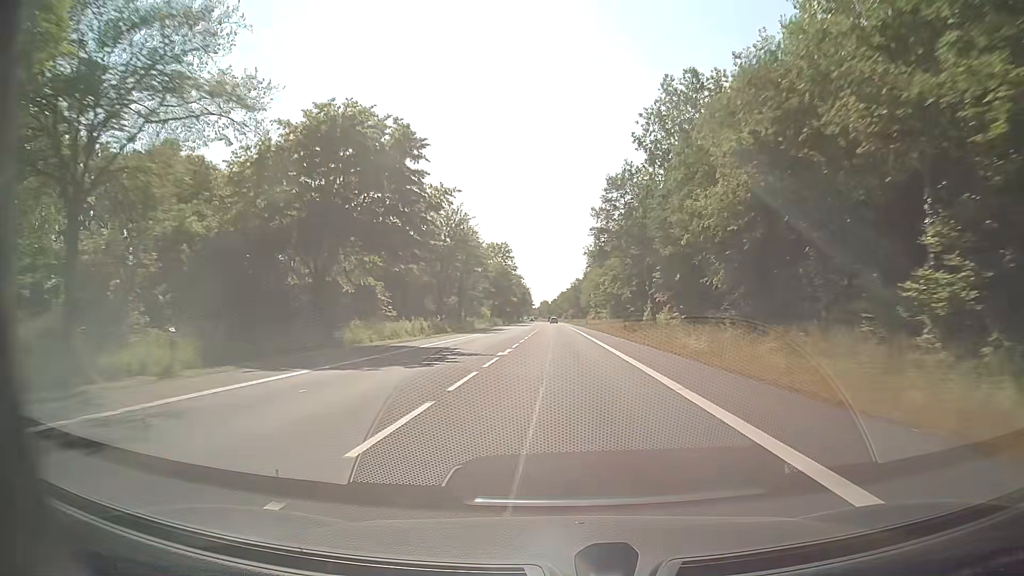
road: secondary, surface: asphalt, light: Day
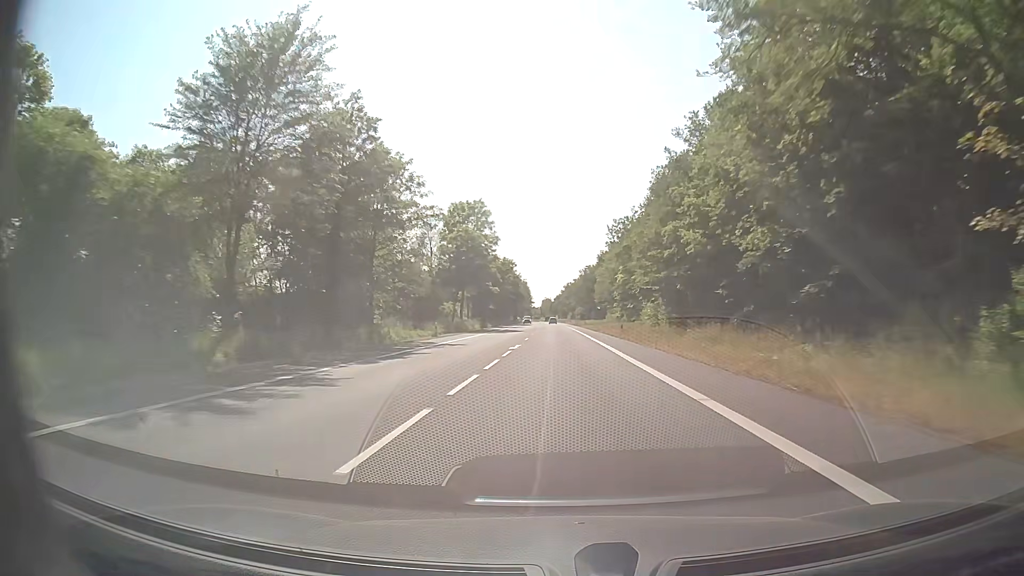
(-0.2, +47.6) m; 0°
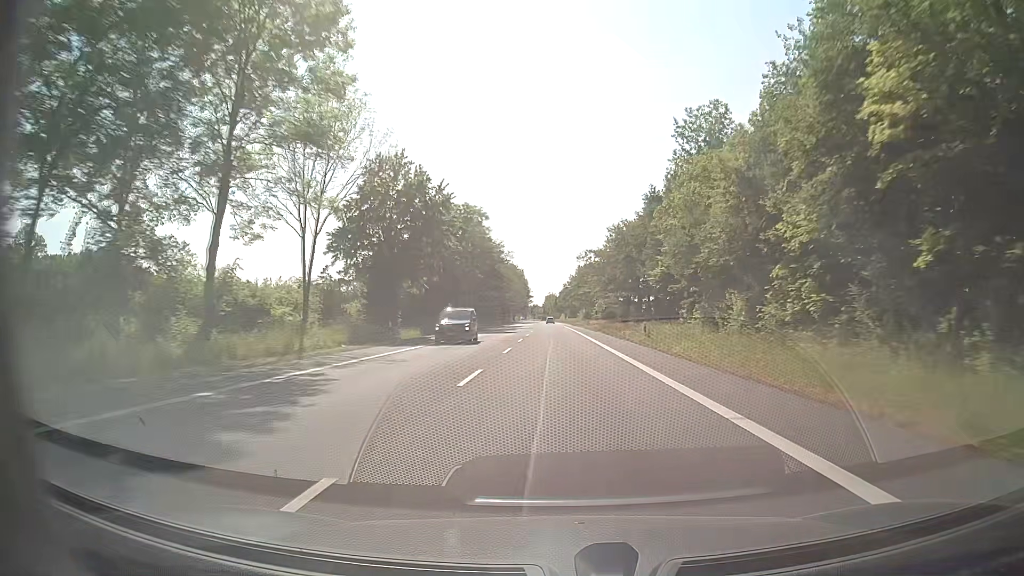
(-0.2, +63.4) m; 0°
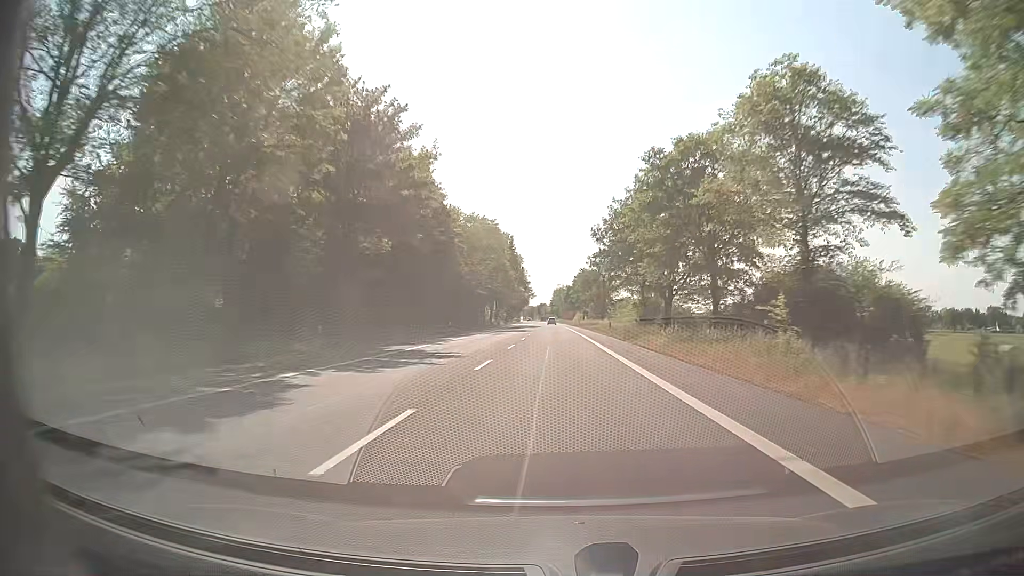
(-0.6, +79.2) m; -1°
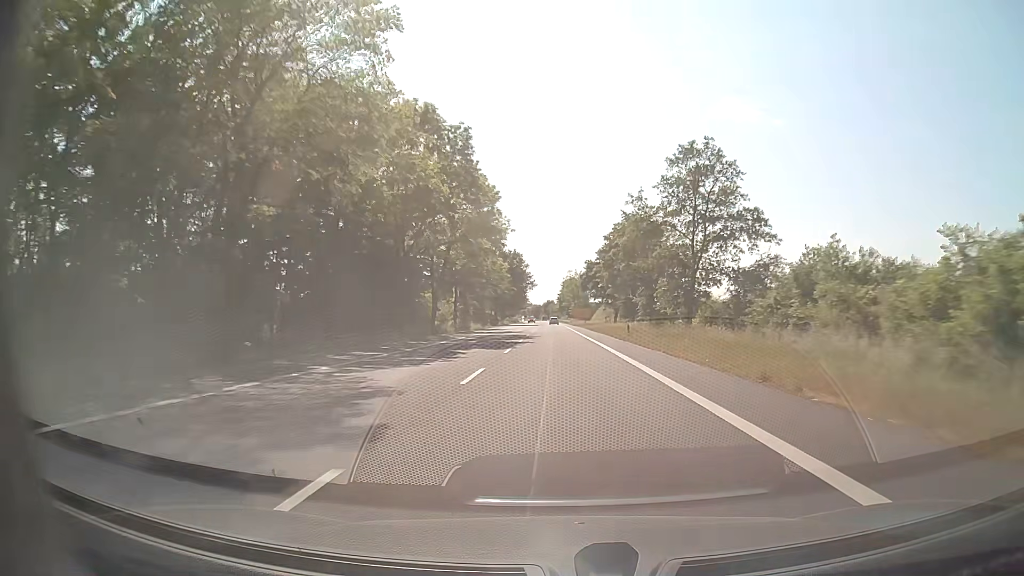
(-0.3, +63.4) m; -1°
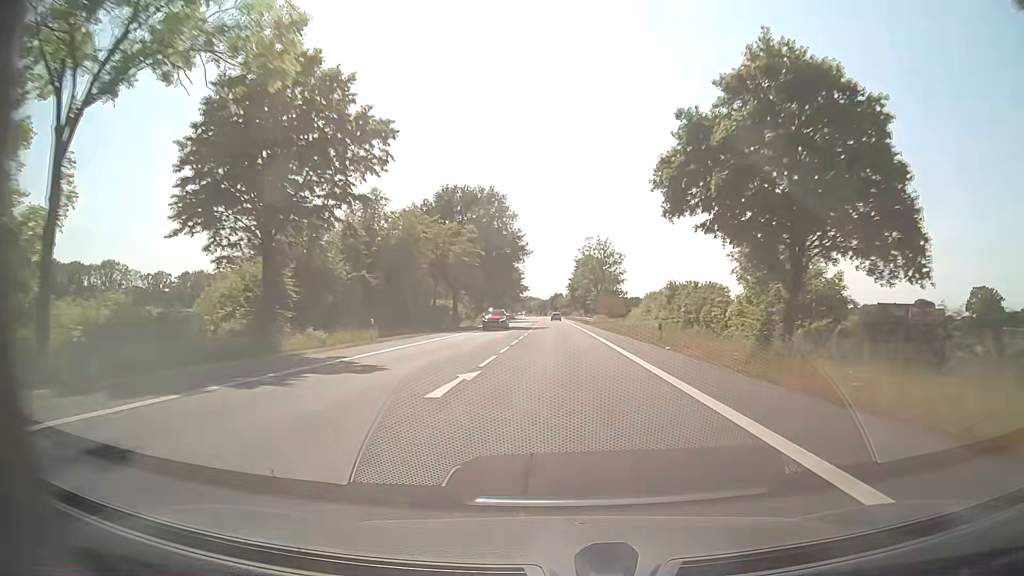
(-0.5, +61.8) m; -1°
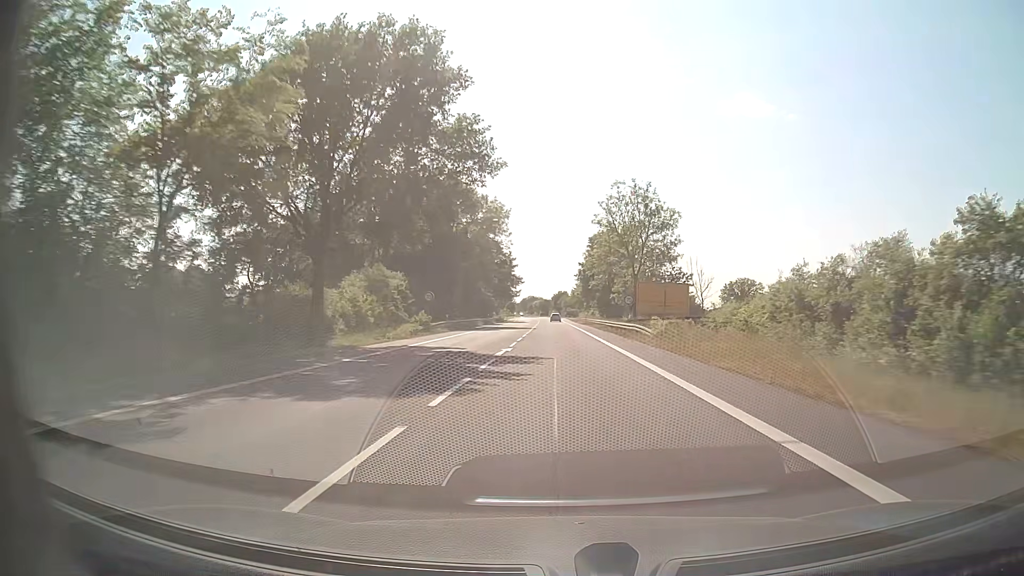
(0.0, +42.7) m; 0°
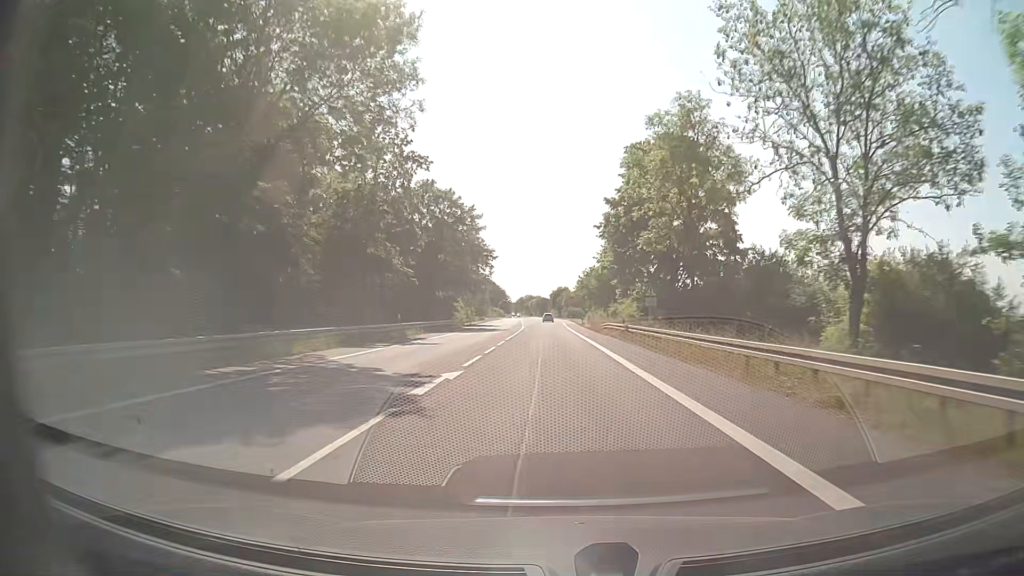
(0.0, +51.7) m; 0°
(0, +10) (0, +20) (0, +30) (0, +40) (0, +50) (0, +60) (0, +70) (0, +80) (-1, +90) (-1, +100) m
